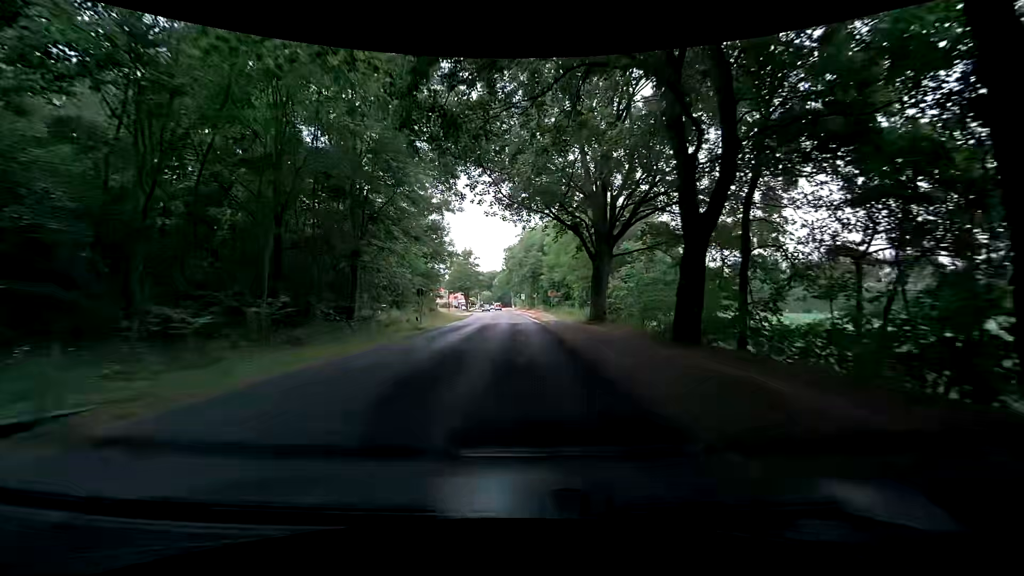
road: tertiary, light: Day
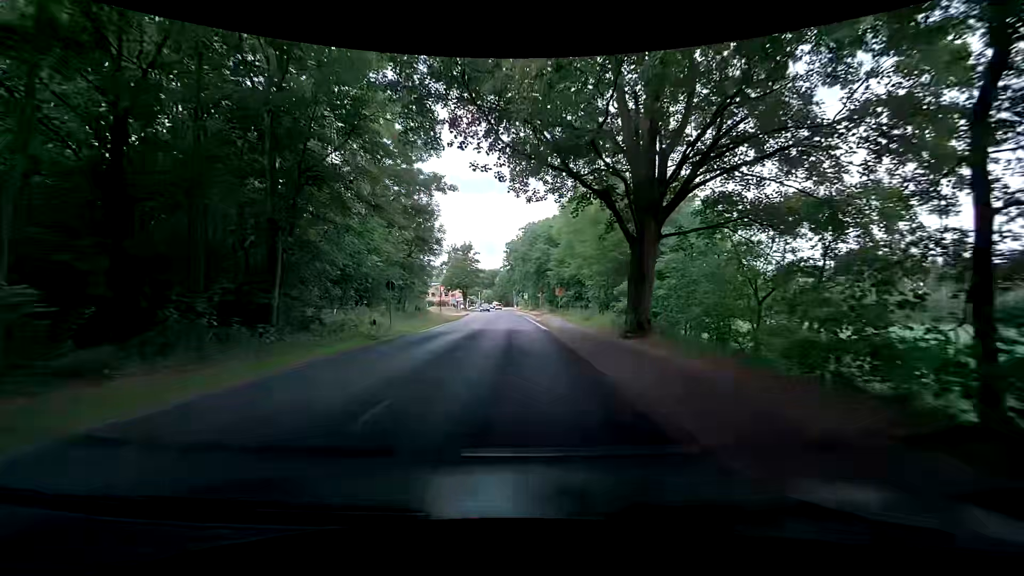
(0.0, +8.9) m; -1°
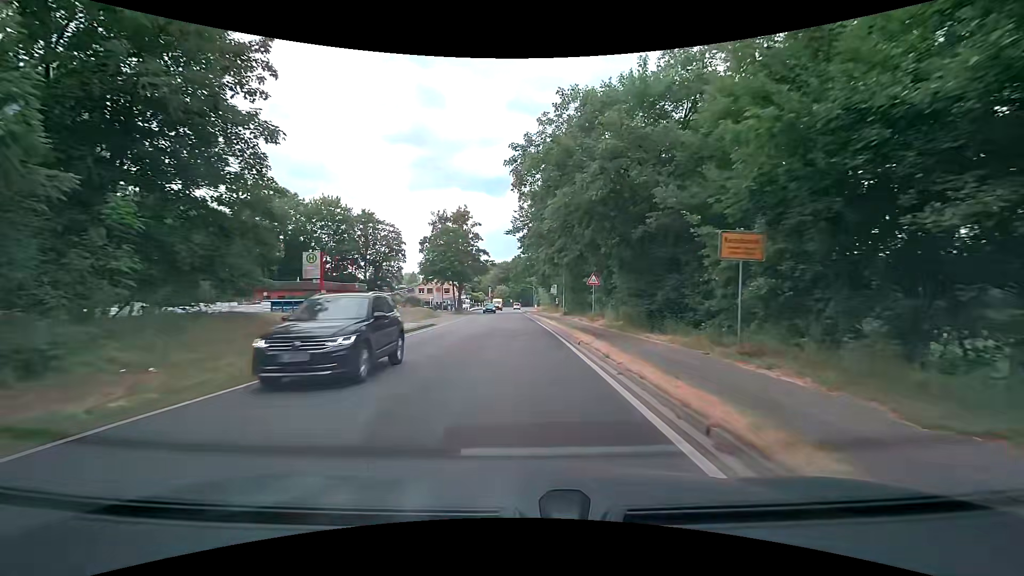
(-0.3, +39.6) m; -2°
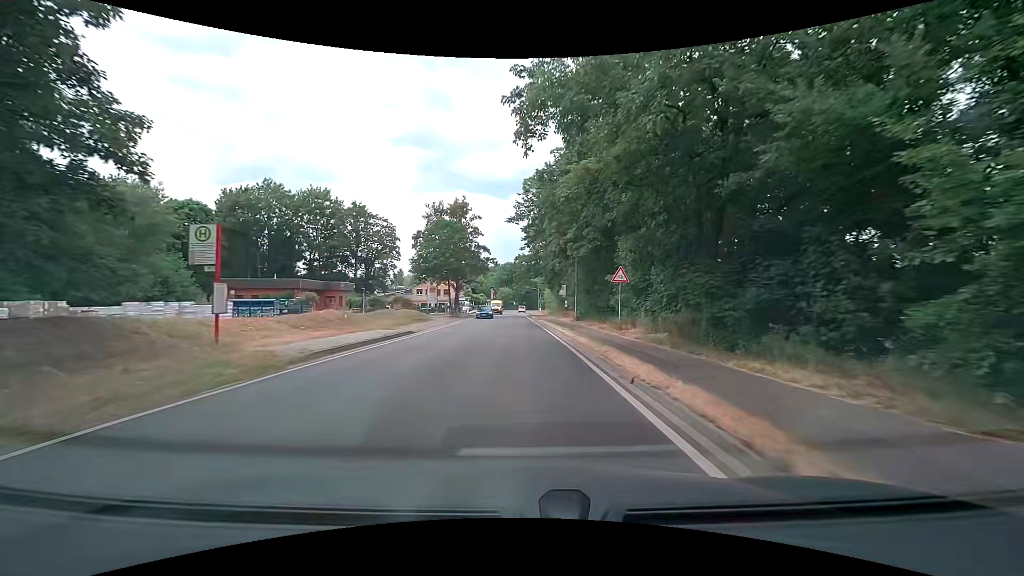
(0.0, +7.5) m; 0°
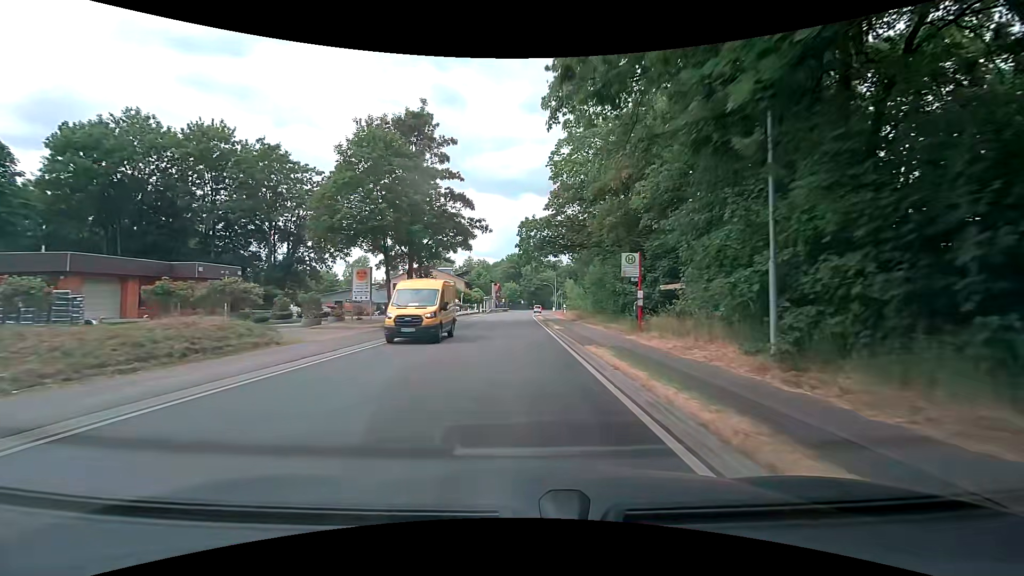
(-0.2, +30.4) m; 0°
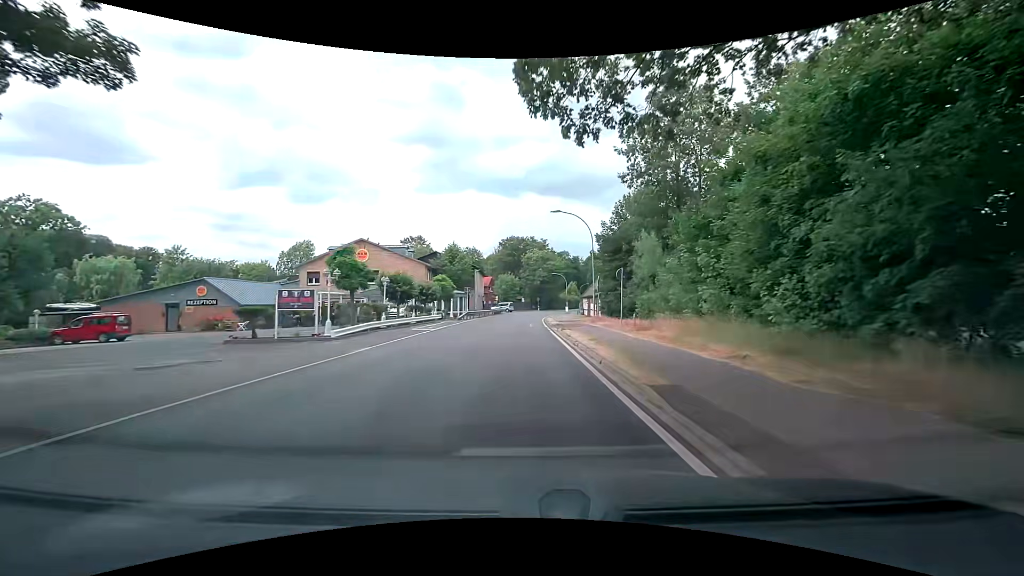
(-0.7, +38.1) m; 0°
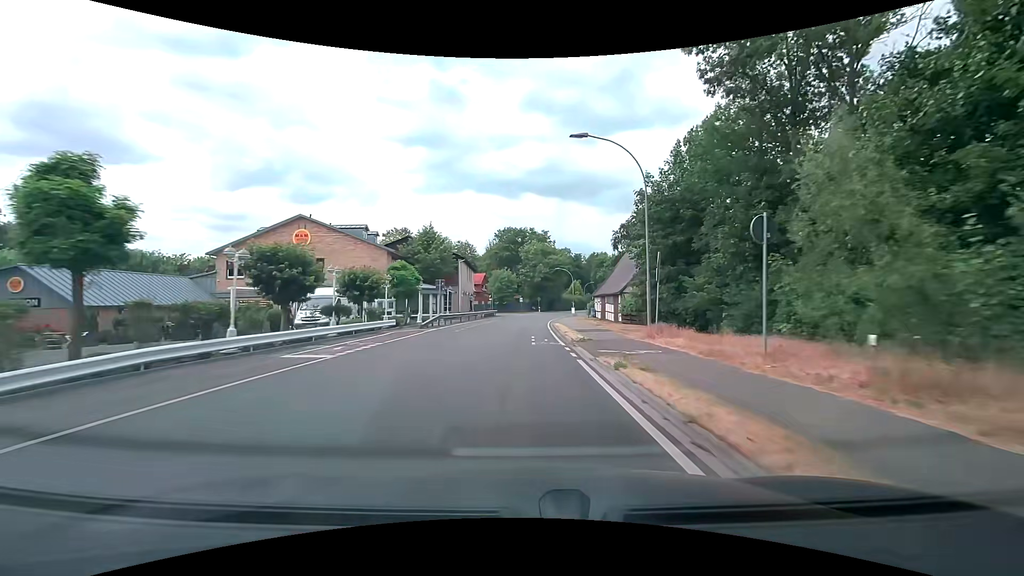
(-0.1, +15.2) m; 0°
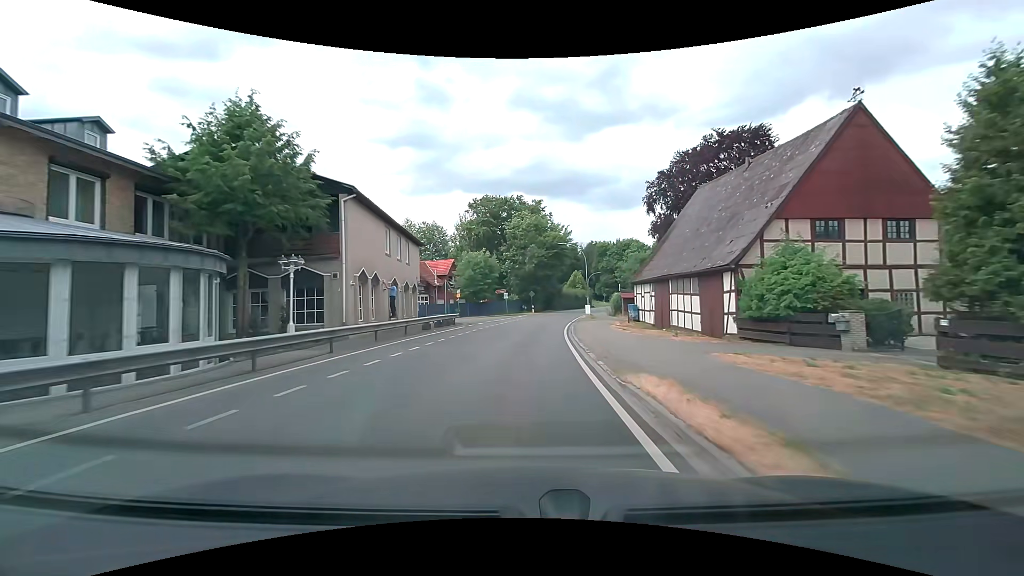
(+0.5, +30.5) m; +1°
(0, +10) (0, +20) (+1, +30) (+2, +40) (+3, +50) (+5, +60) (+7, +69) (+10, +79) (+13, +89) (+16, +98) m
